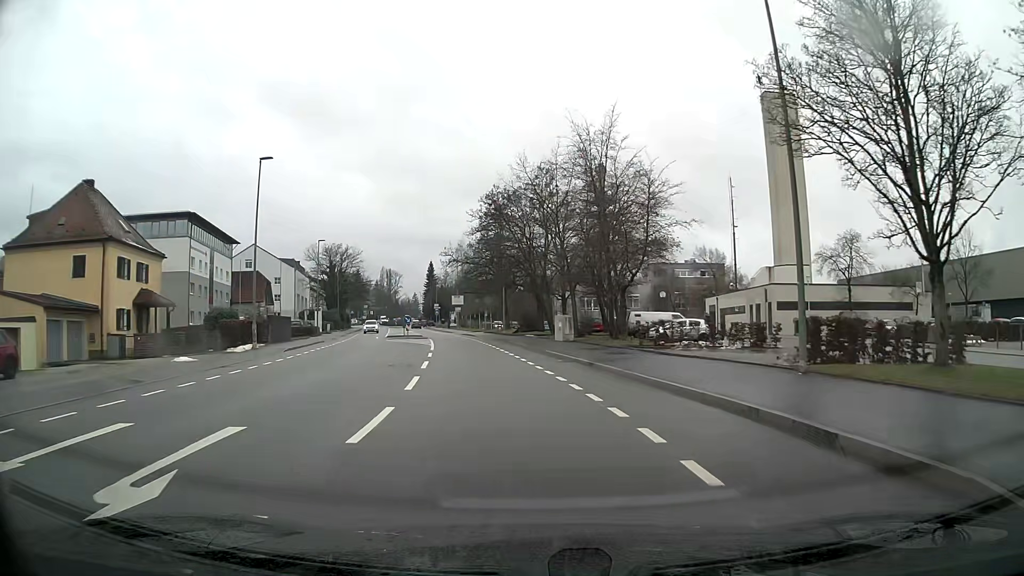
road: tertiary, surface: asphalt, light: Day
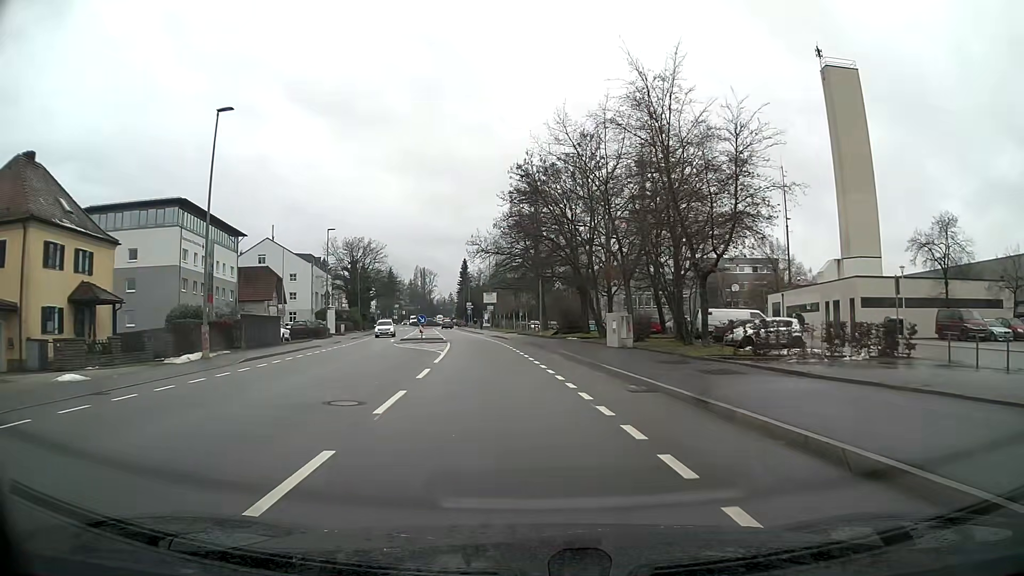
(-0.3, +9.6) m; -3°
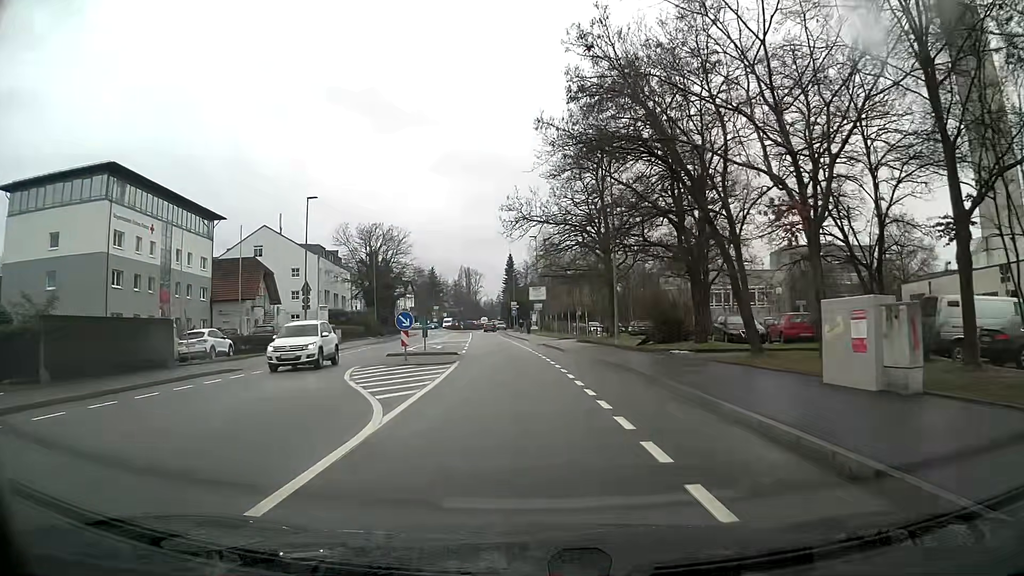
(-0.8, +19.4) m; -4°
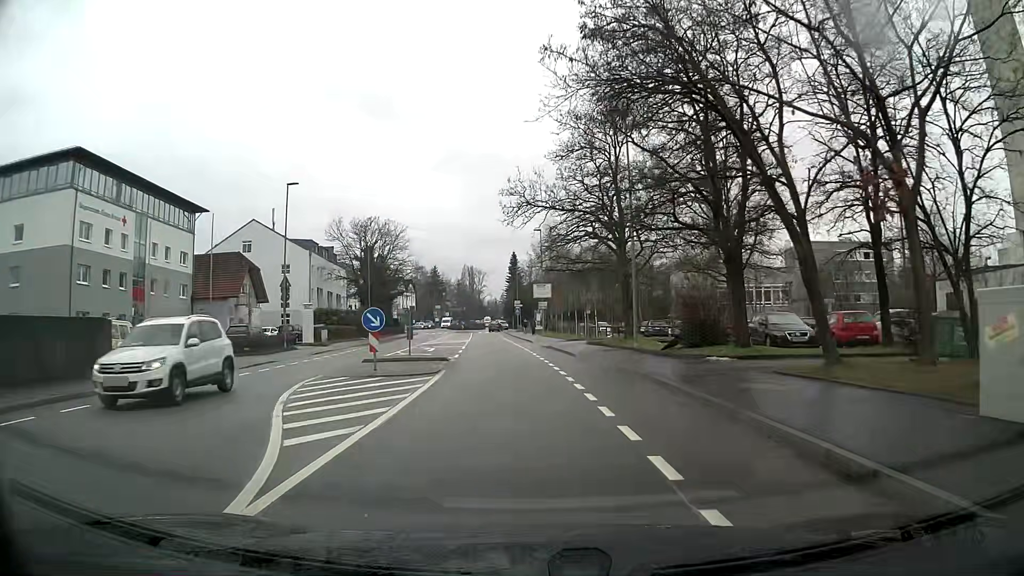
(0.0, +4.8) m; 0°
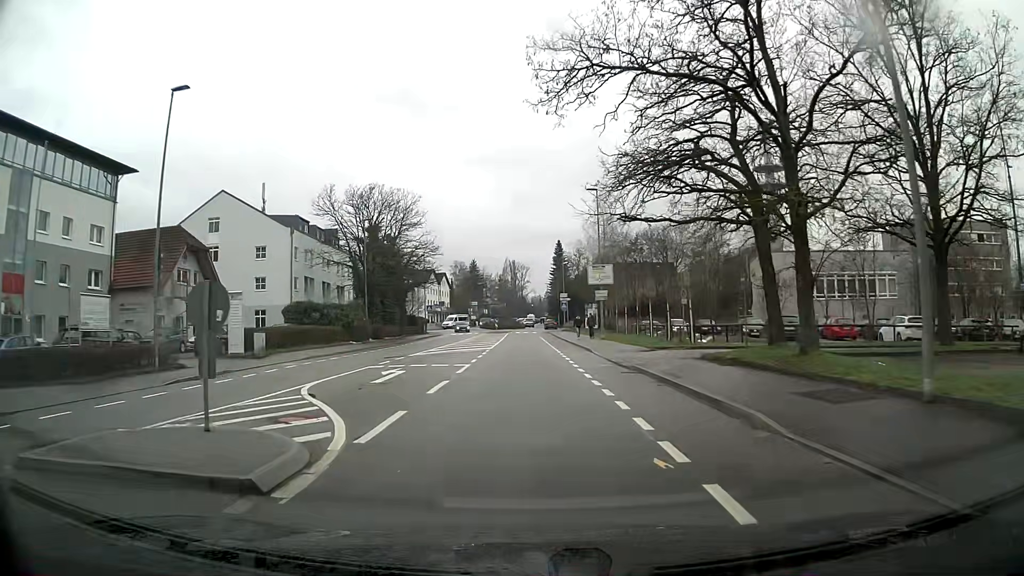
(-1.0, +19.3) m; -5°
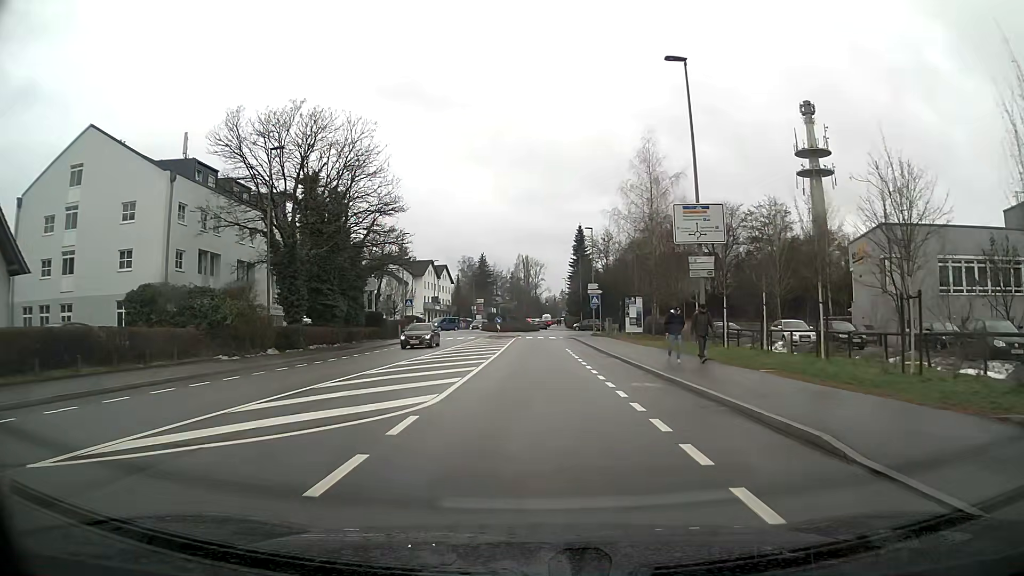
(+0.1, +24.3) m; 0°
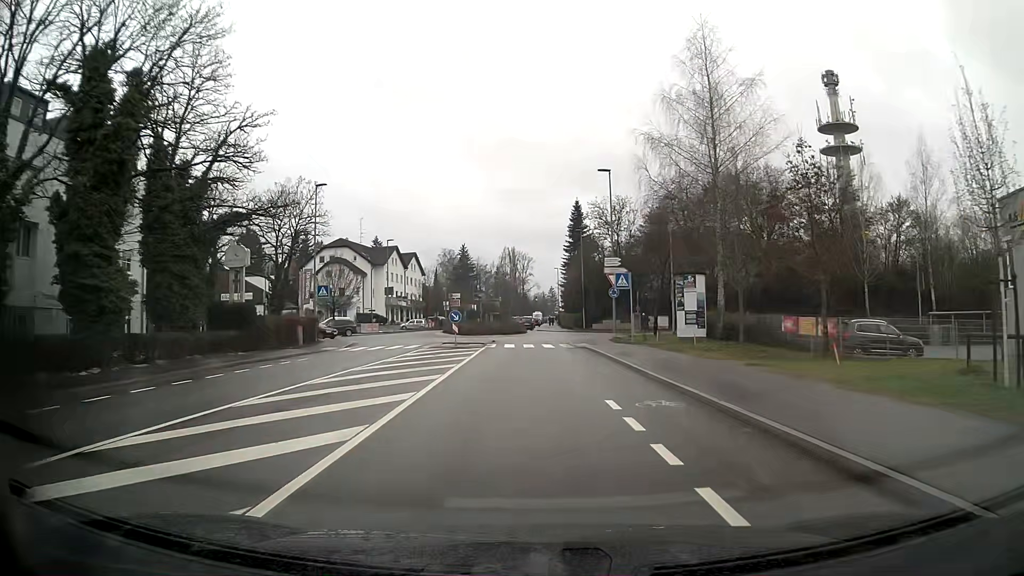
(+0.2, +24.3) m; +1°
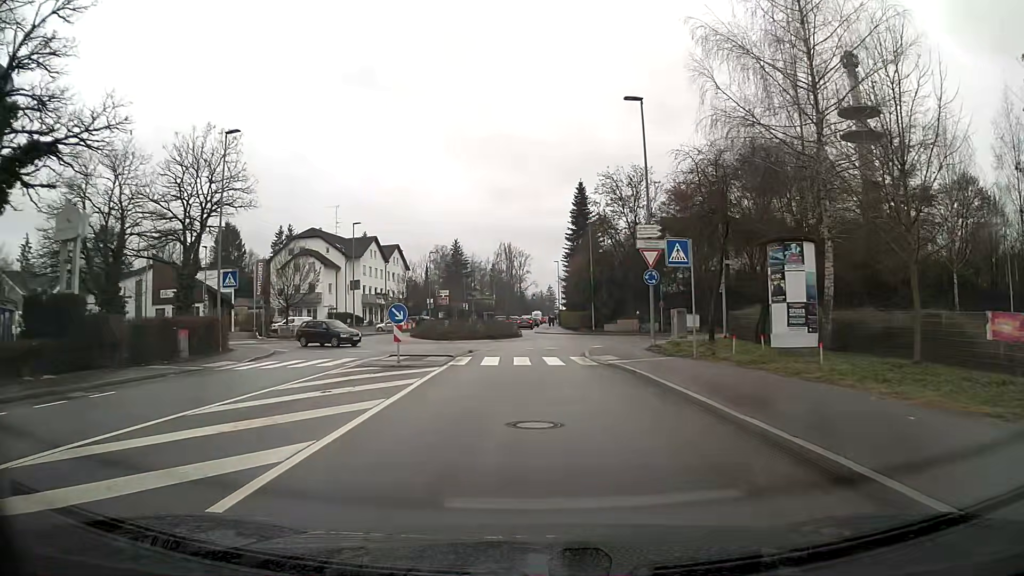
(0.0, +13.3) m; 0°
(0, +10) (0, +20) (+1, +30) (+4, +39) (+3, +49) (-1, +58) (-2, +68) (-2, +78) (-2, +88) (-2, +98) m
